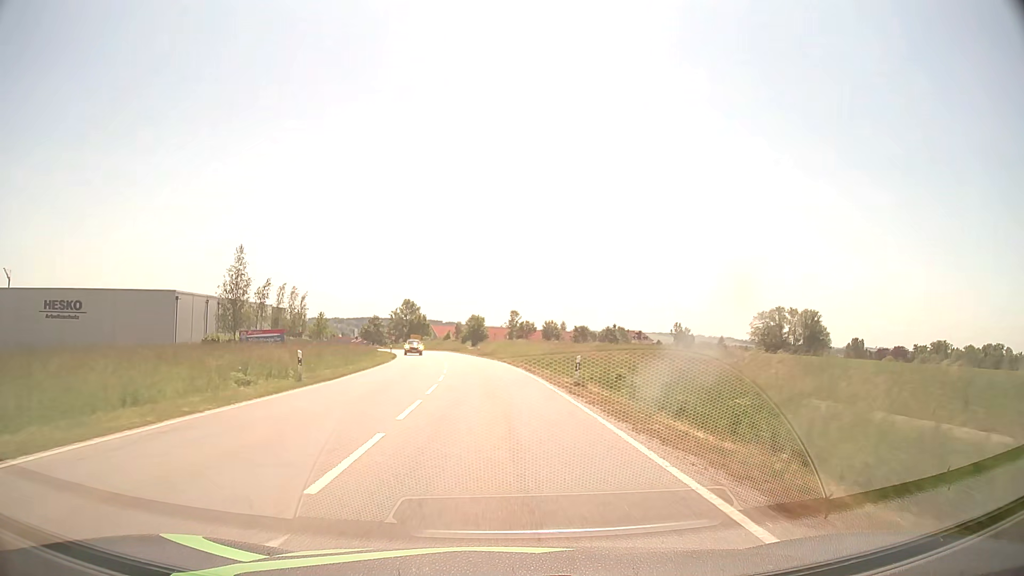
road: secondary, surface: asphalt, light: Day
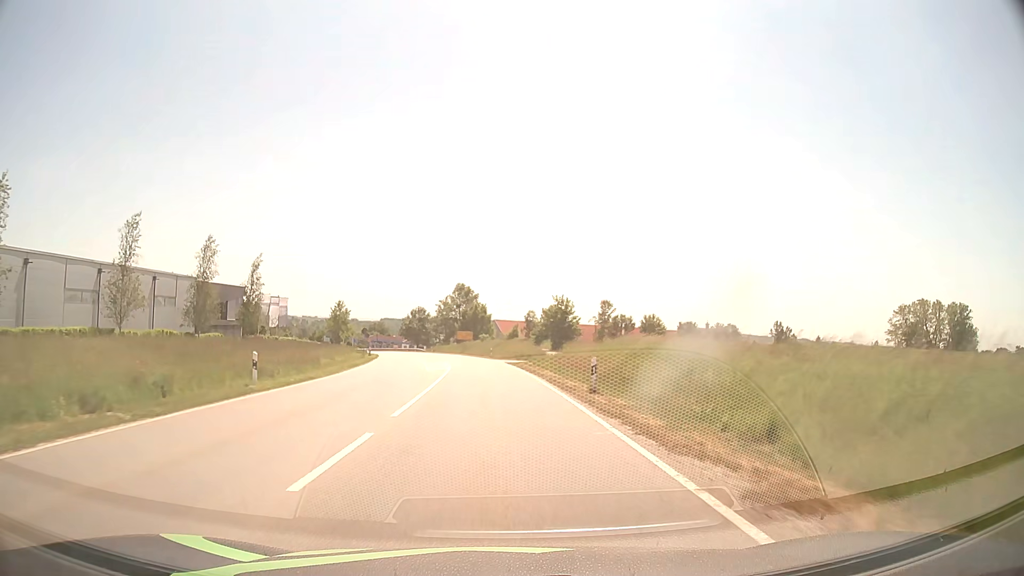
(-3.1, +53.7) m; -6°
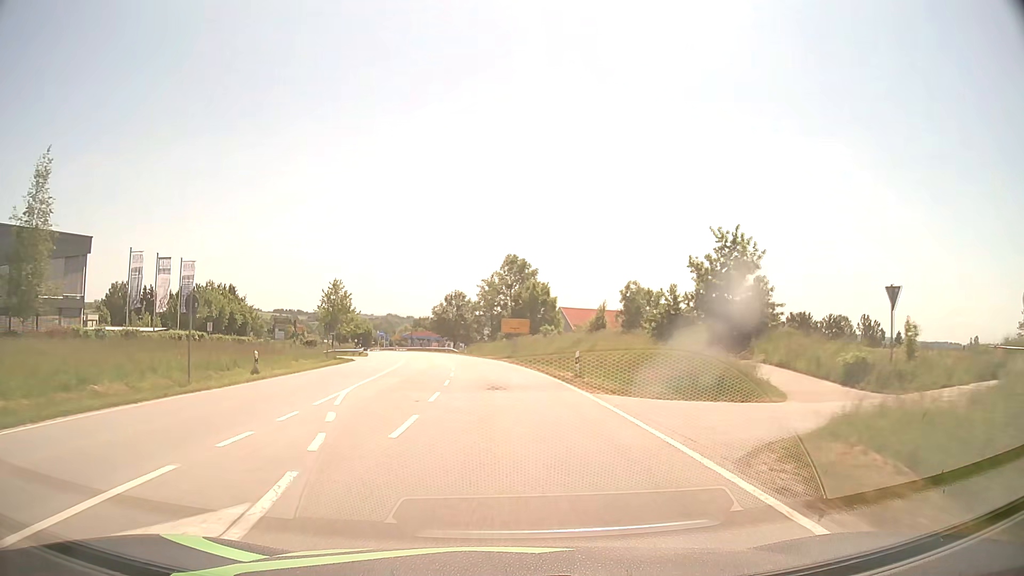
(-1.9, +43.1) m; -5°
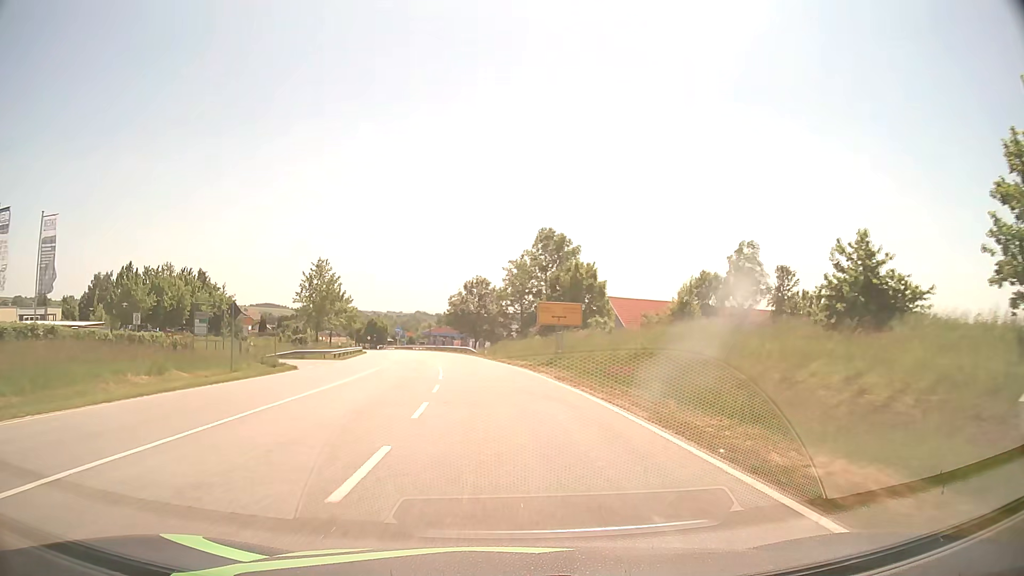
(-0.4, +21.5) m; -2°
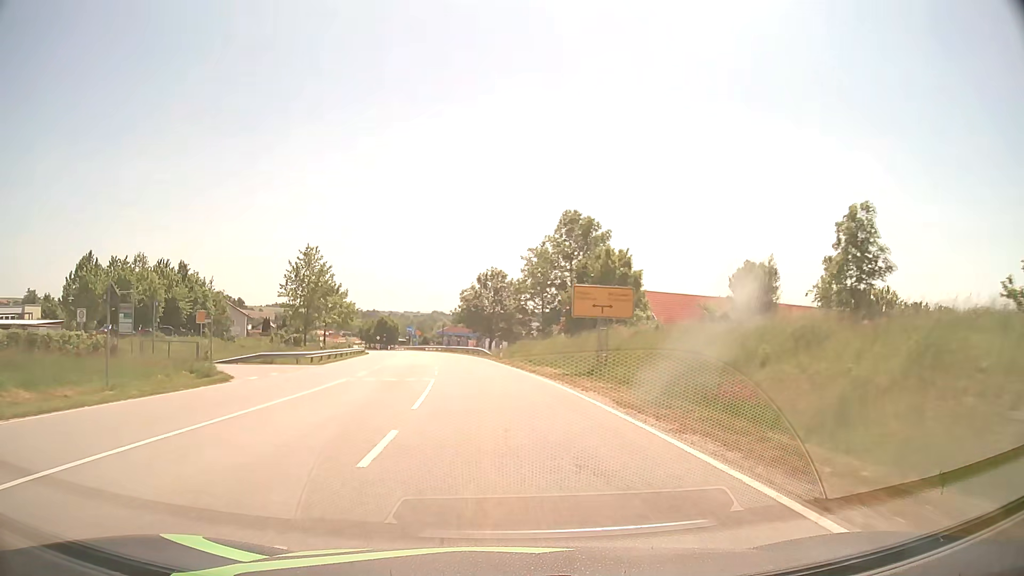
(-0.2, +10.5) m; -1°
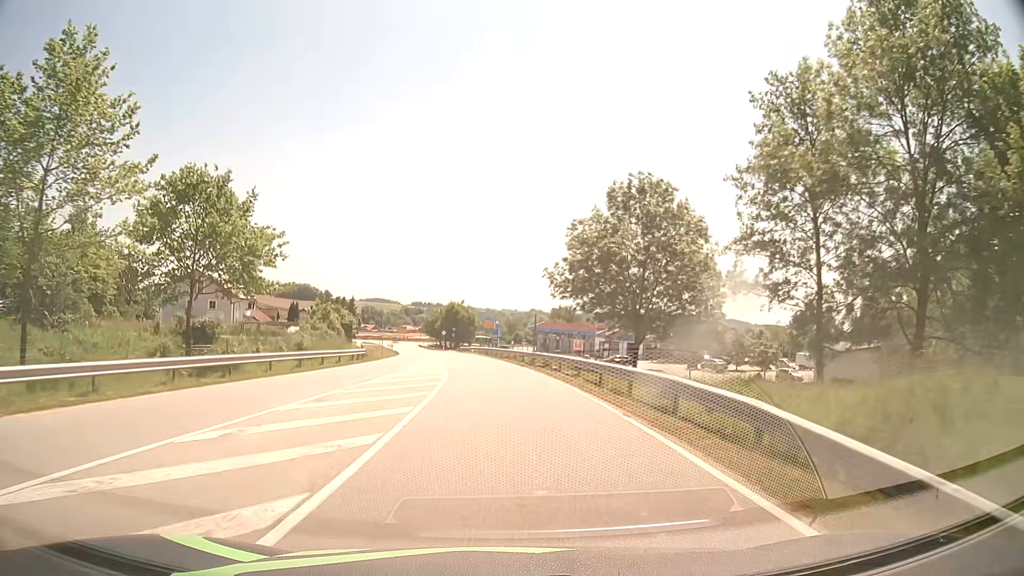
(-3.6, +48.3) m; -8°
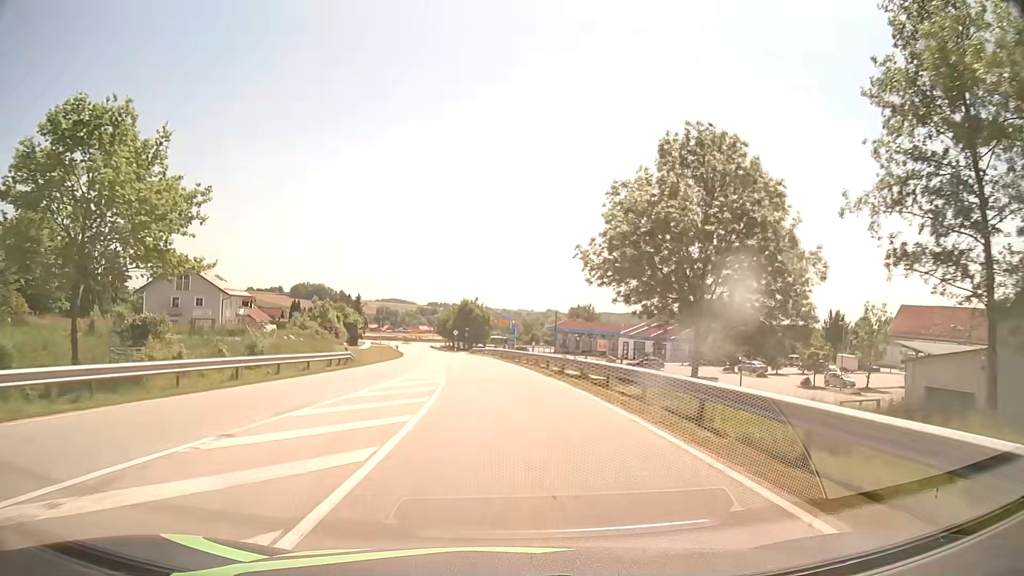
(-0.1, +8.9) m; -1°
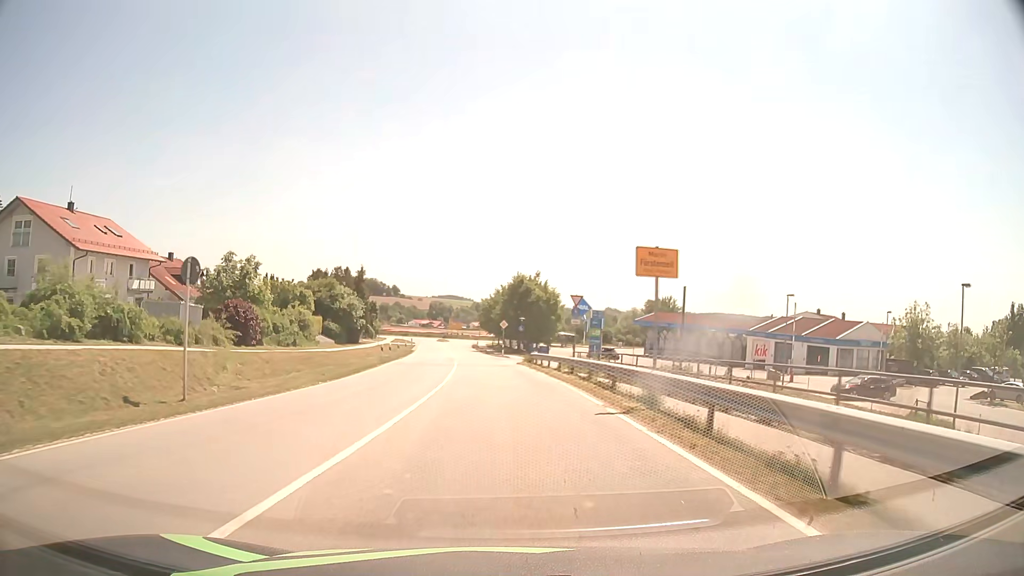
(-1.8, +40.6) m; -5°
(0, +10) (0, +20) (-1, +30) (-1, +40) (-2, +50) (-3, +60) (-4, +70) (-5, +80) (-6, +90) (-7, +100) m
